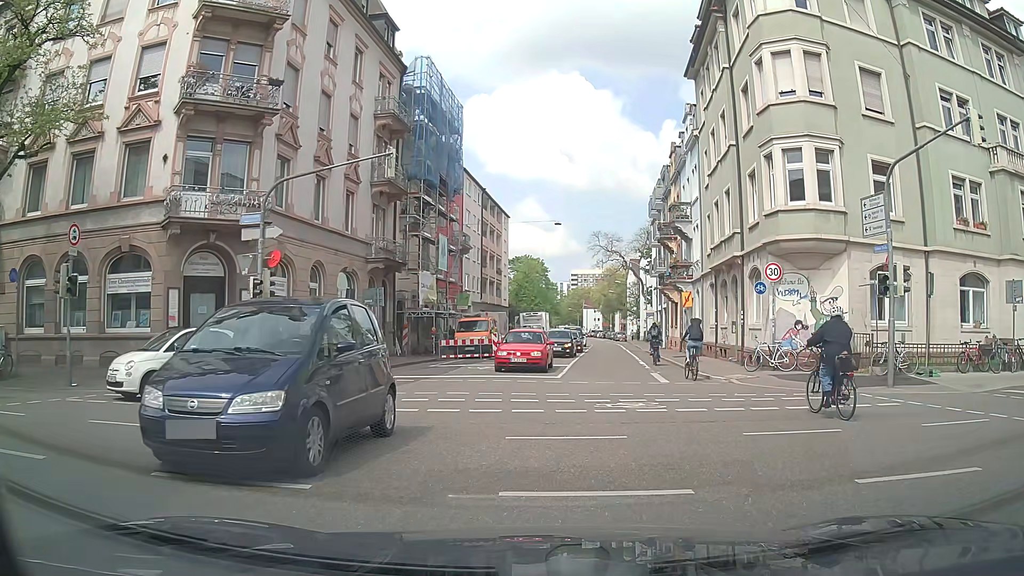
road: residential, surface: asphalt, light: Day
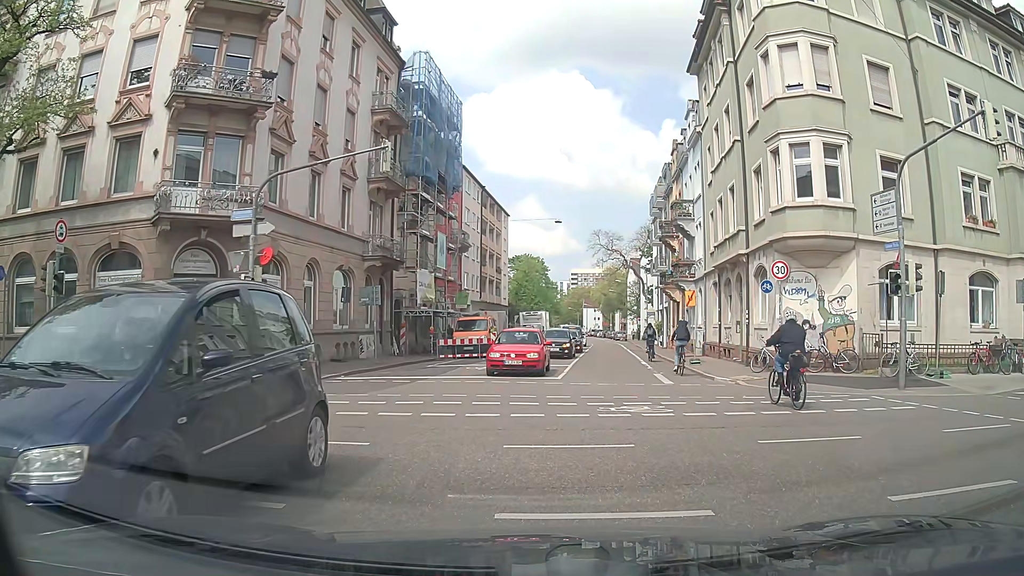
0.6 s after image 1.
(0.0, +0.6) m; 0°
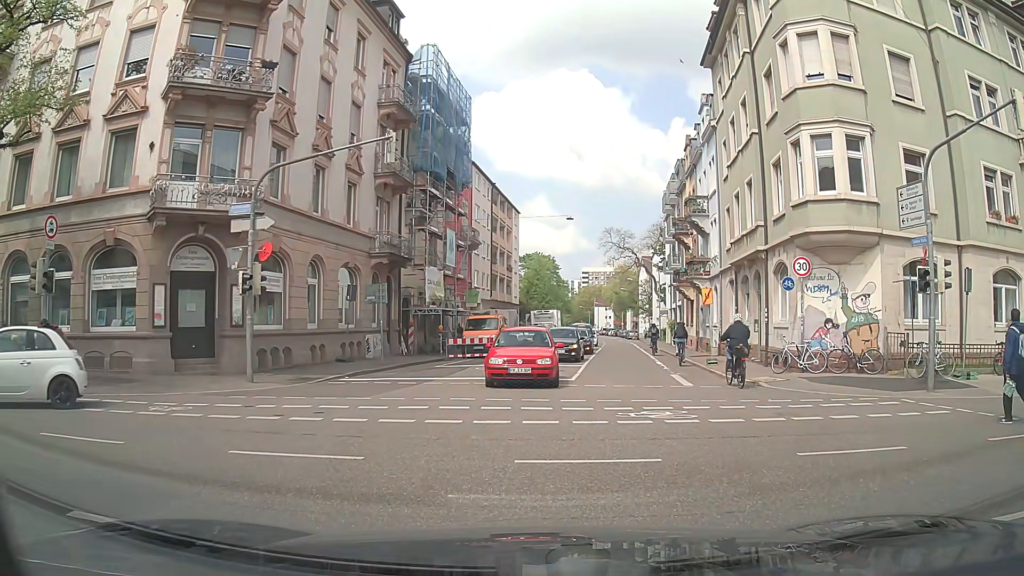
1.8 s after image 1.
(0.0, +0.9) m; 0°
